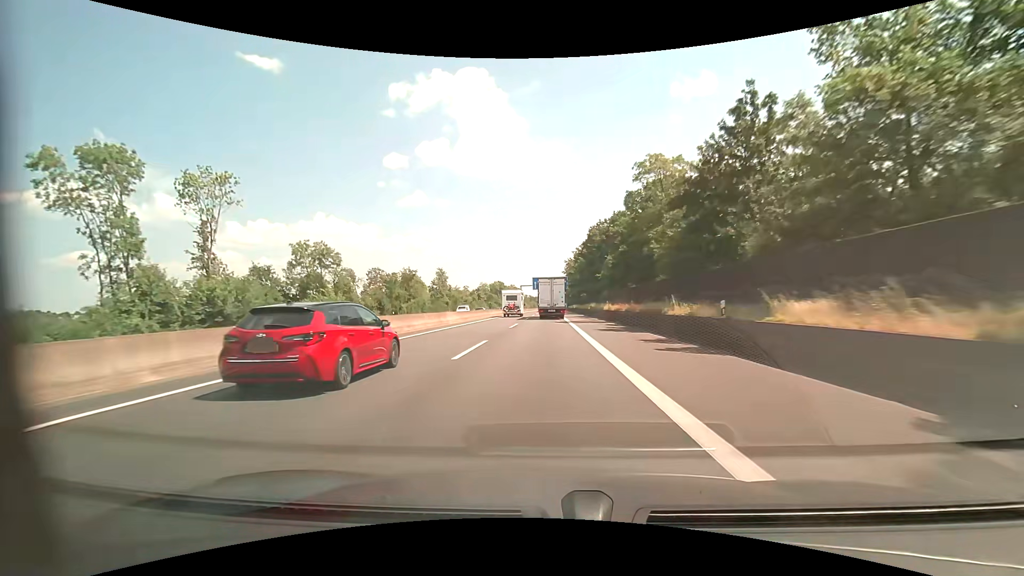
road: motorway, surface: asphalt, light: Day
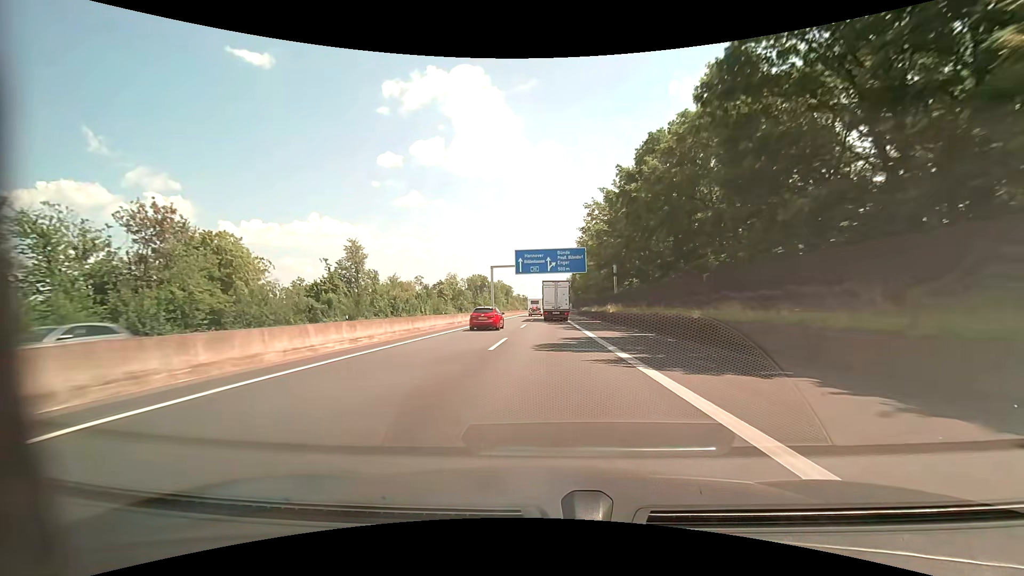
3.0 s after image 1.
(-0.1, +68.7) m; 0°
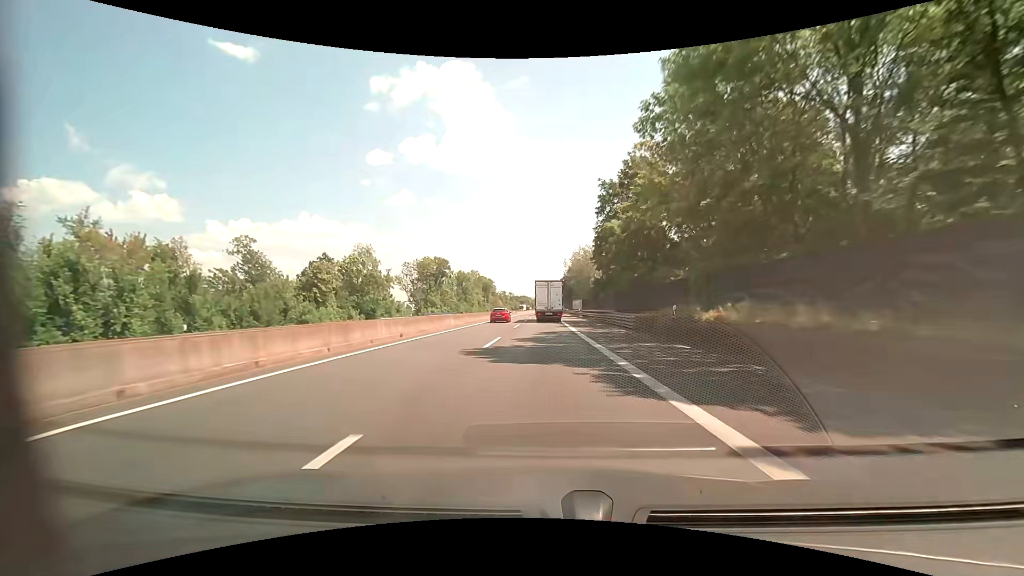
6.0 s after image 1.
(+0.7, +71.2) m; +1°
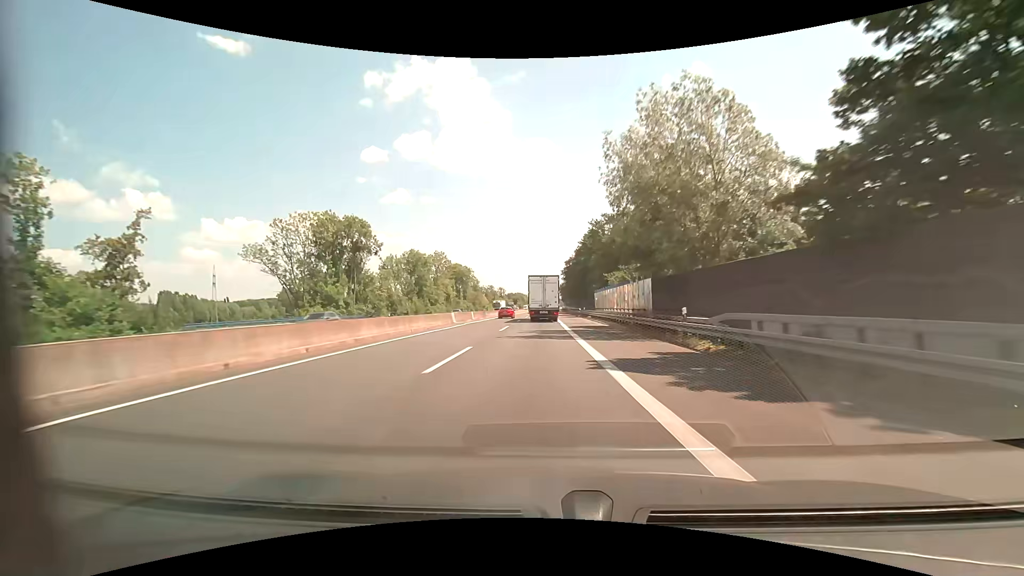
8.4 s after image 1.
(+0.2, +60.9) m; 0°
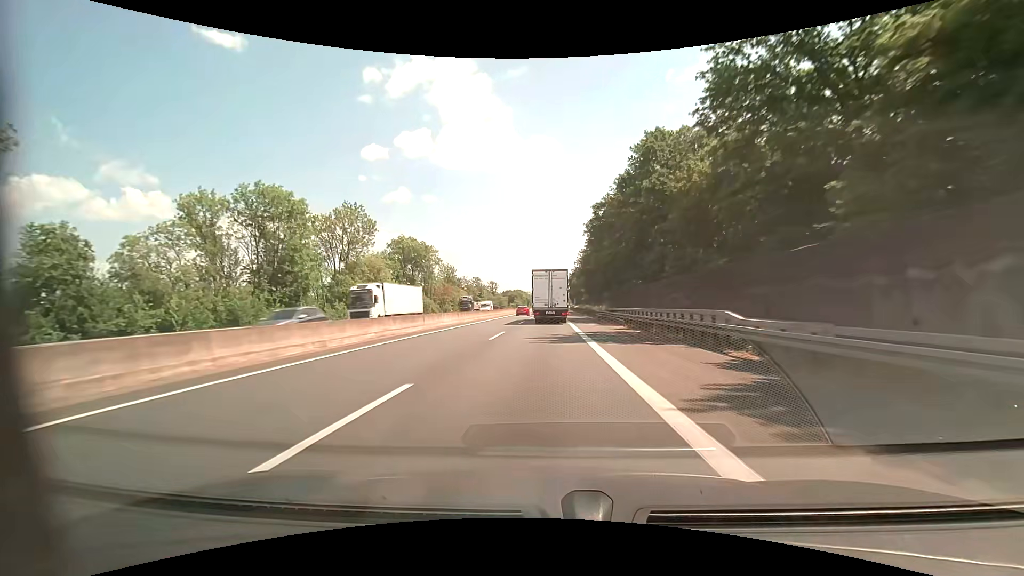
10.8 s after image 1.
(0.0, +61.5) m; 0°
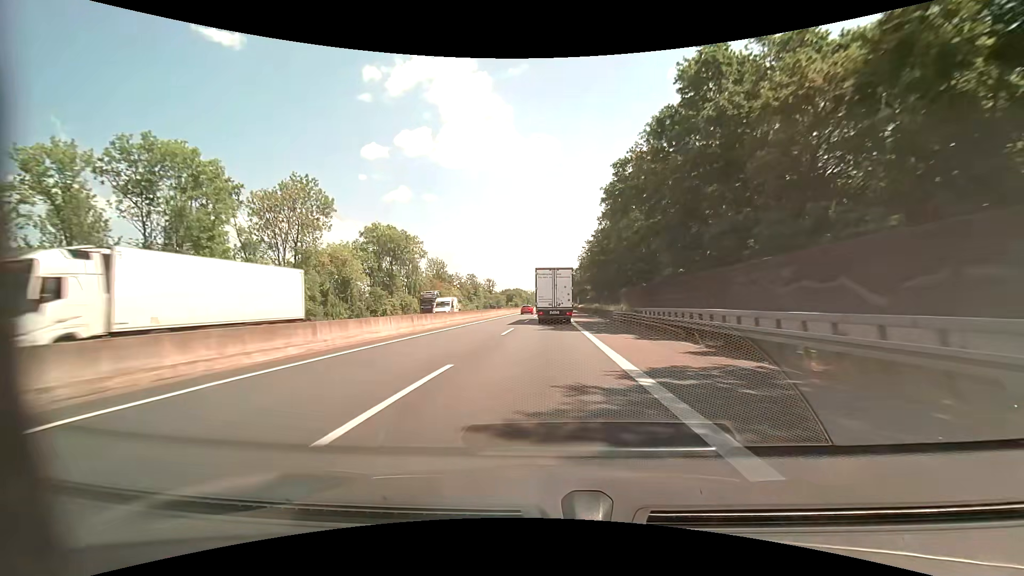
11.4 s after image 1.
(0.0, +15.1) m; 0°
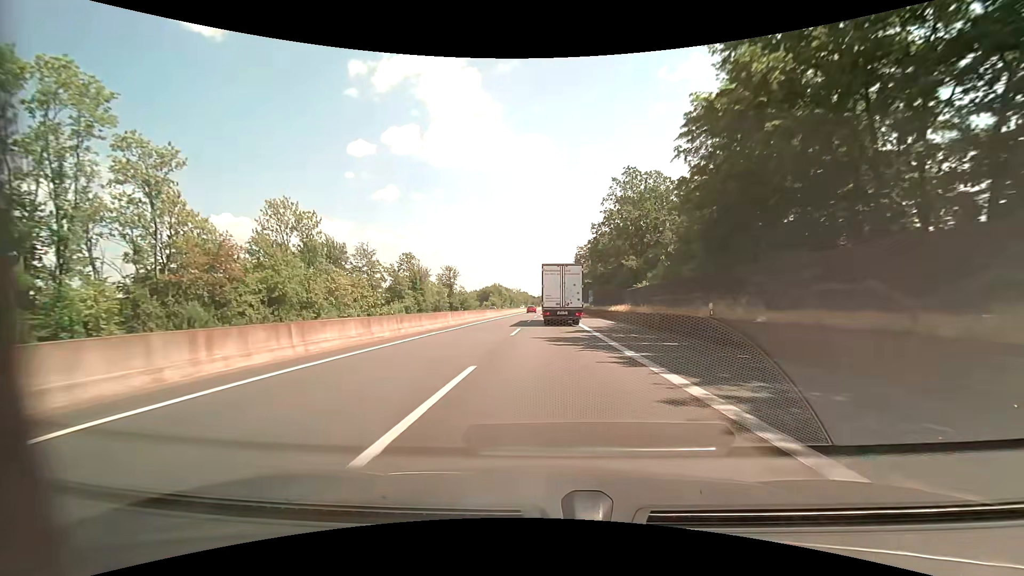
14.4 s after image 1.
(+0.5, +72.4) m; +1°
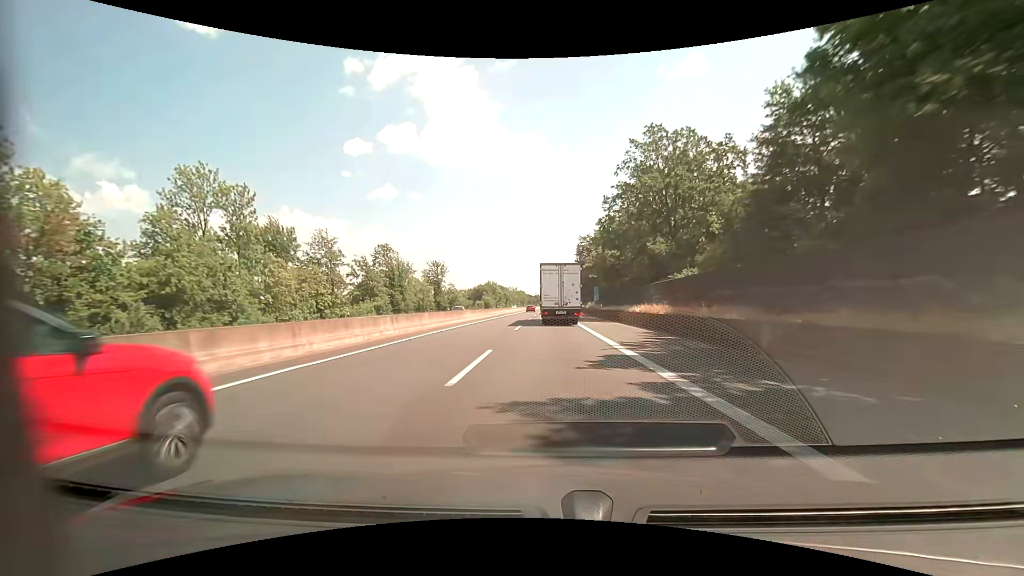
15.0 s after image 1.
(0.0, +14.0) m; 0°
(0, +10) (0, +20) (0, +30) (0, +40) (0, +50) (0, +60) (+1, +70) (+1, +80) (+1, +90) (+1, +100) m
